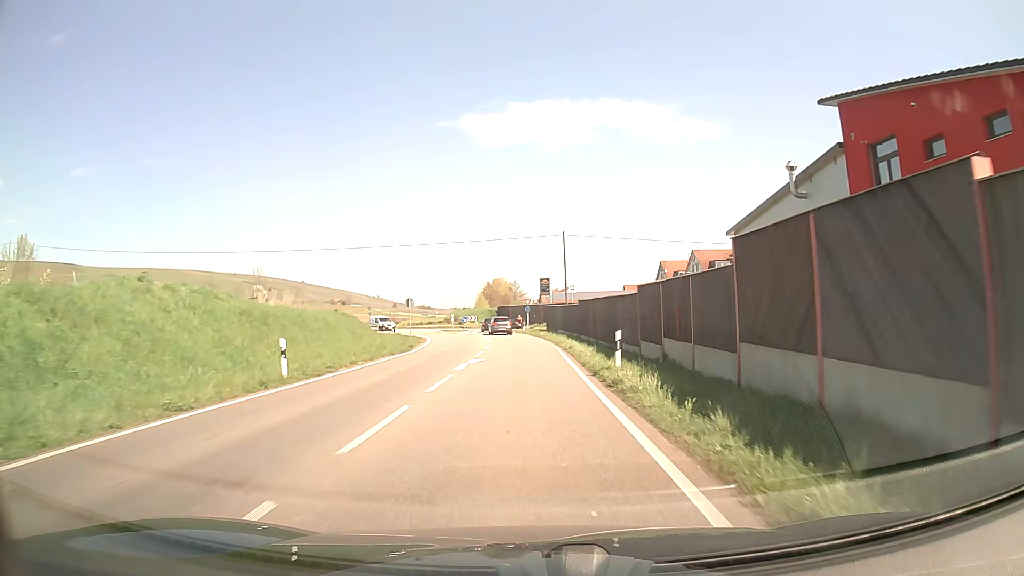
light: Day
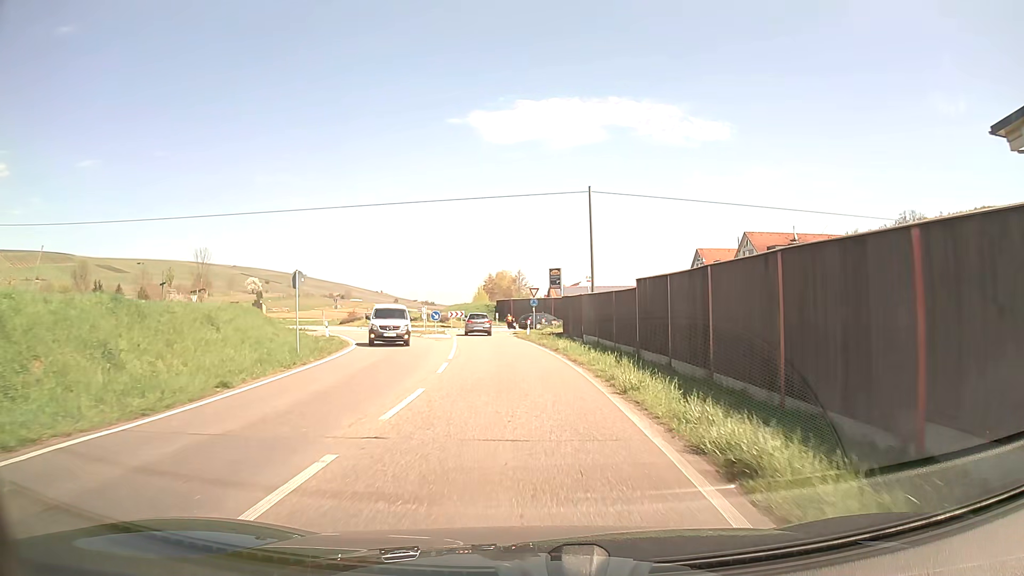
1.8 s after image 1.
(-0.1, +22.4) m; 0°
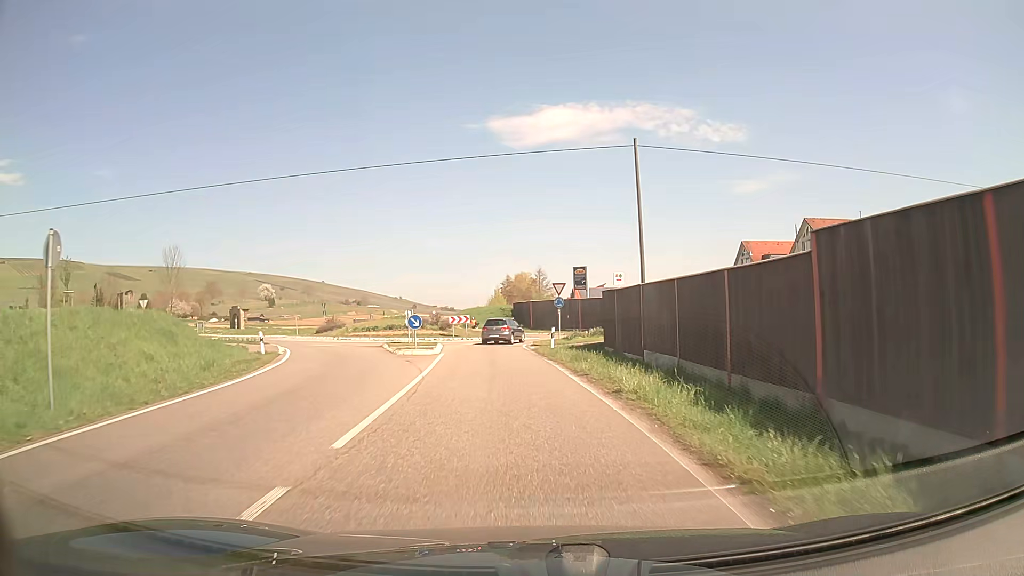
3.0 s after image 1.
(-0.1, +13.1) m; -1°
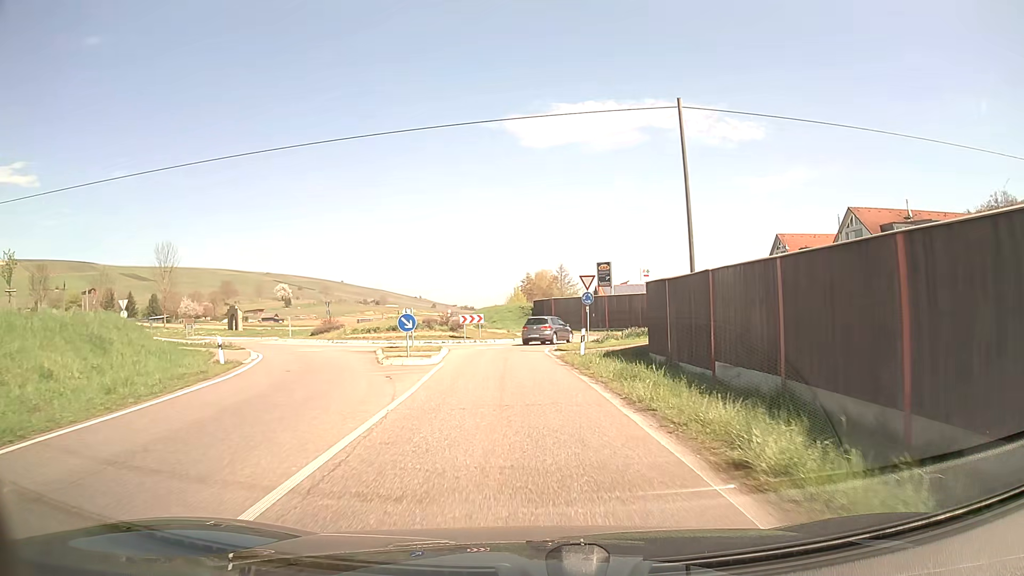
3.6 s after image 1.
(-0.1, +5.9) m; -2°
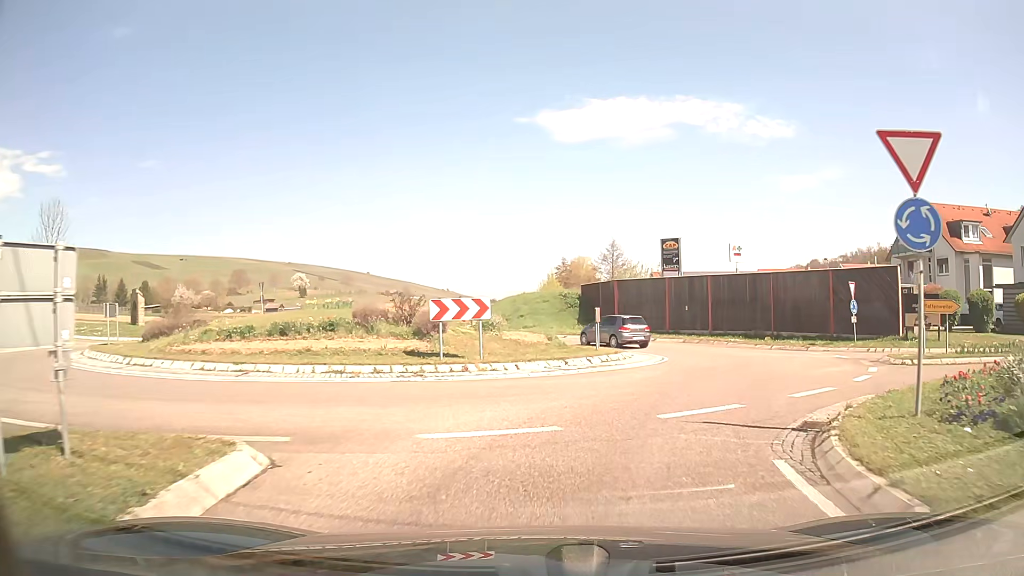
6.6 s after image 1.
(-1.2, +25.2) m; -2°
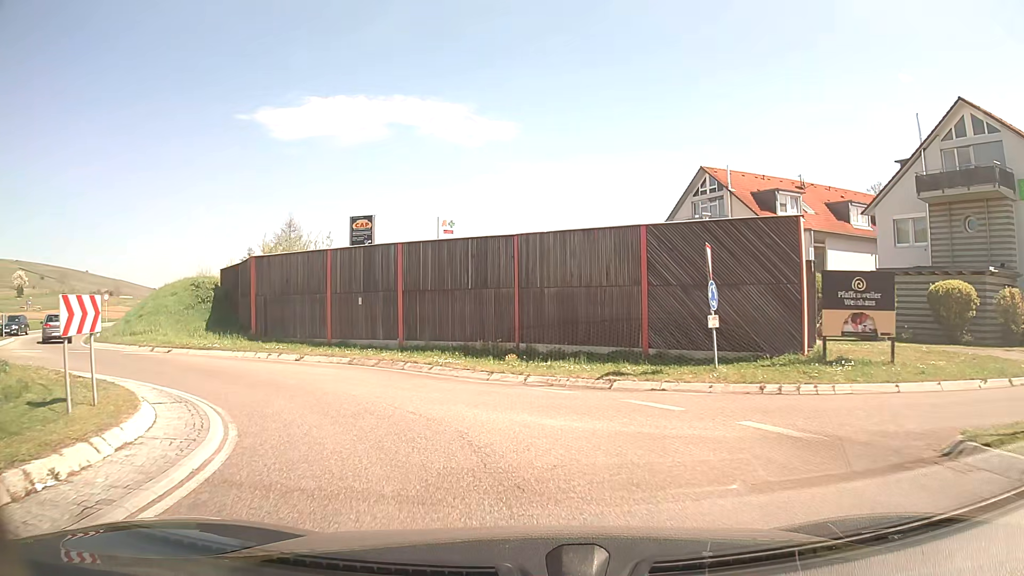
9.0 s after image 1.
(+4.0, +15.5) m; +25°
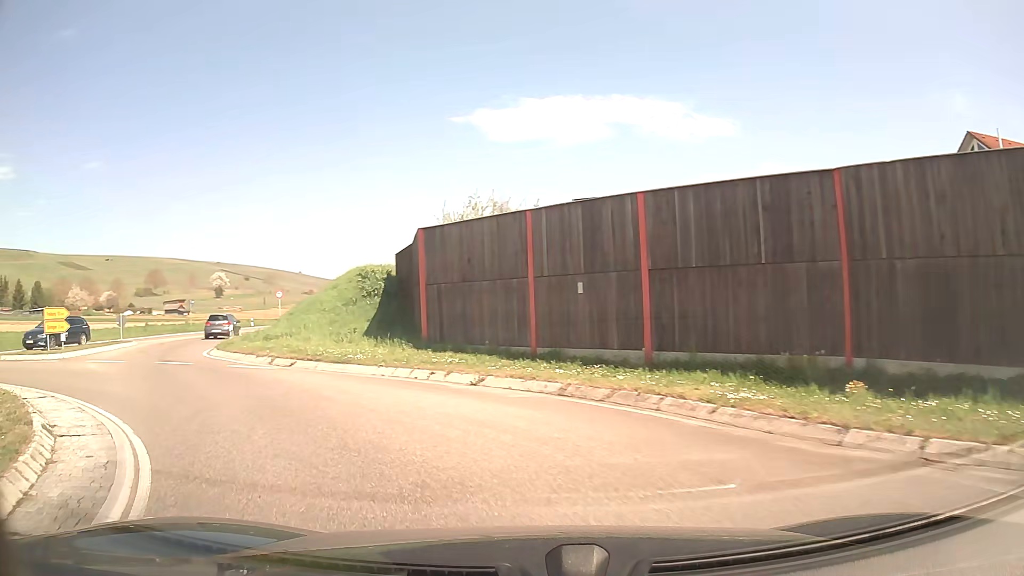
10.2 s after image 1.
(-1.3, +8.1) m; -20°
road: tertiary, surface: asphalt
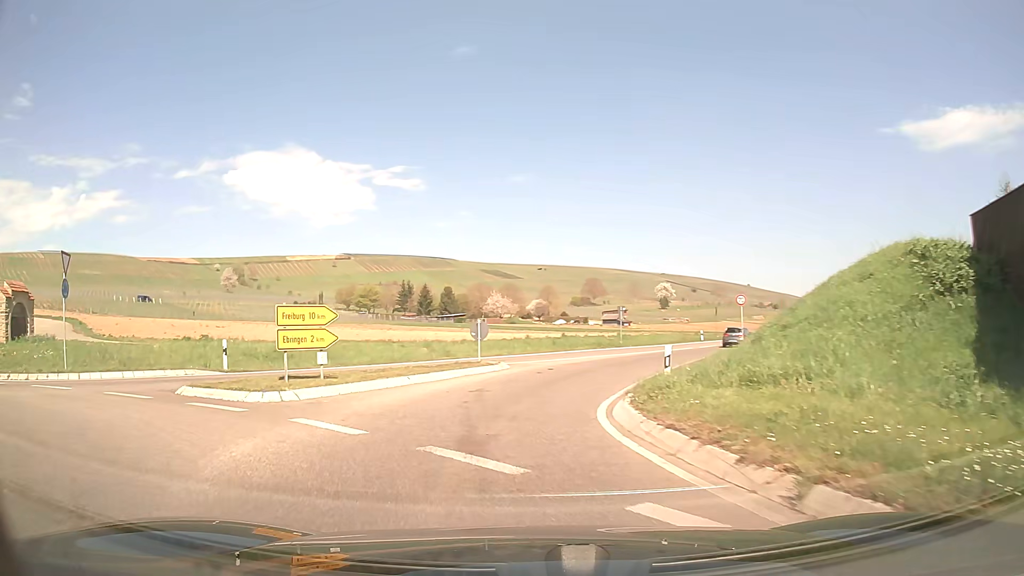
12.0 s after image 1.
(-4.4, +12.2) m; -38°
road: primary
(0, +10) (+1, +20) (+5, +29) (+9, +38) (+14, +47) (+19, +56) (+24, +64) (+29, +73) (+34, +81) (+40, +90) m
